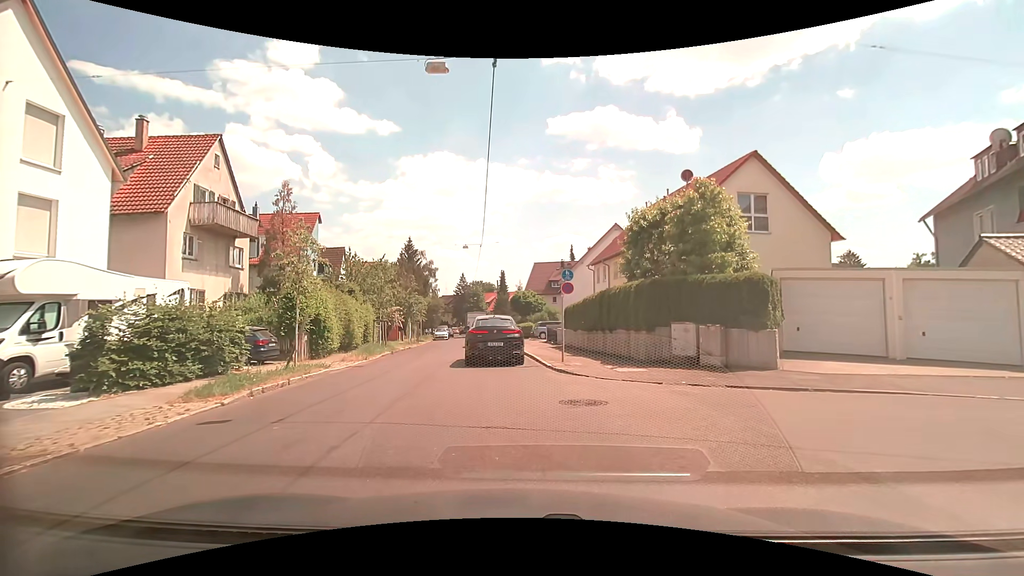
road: tertiary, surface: asphalt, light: Day
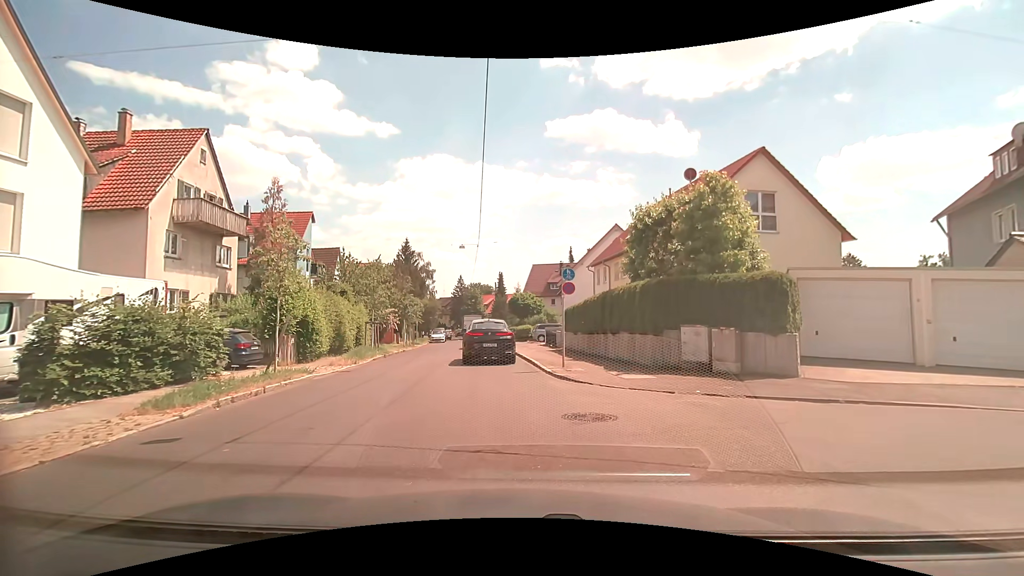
(0.0, +1.1) m; 0°
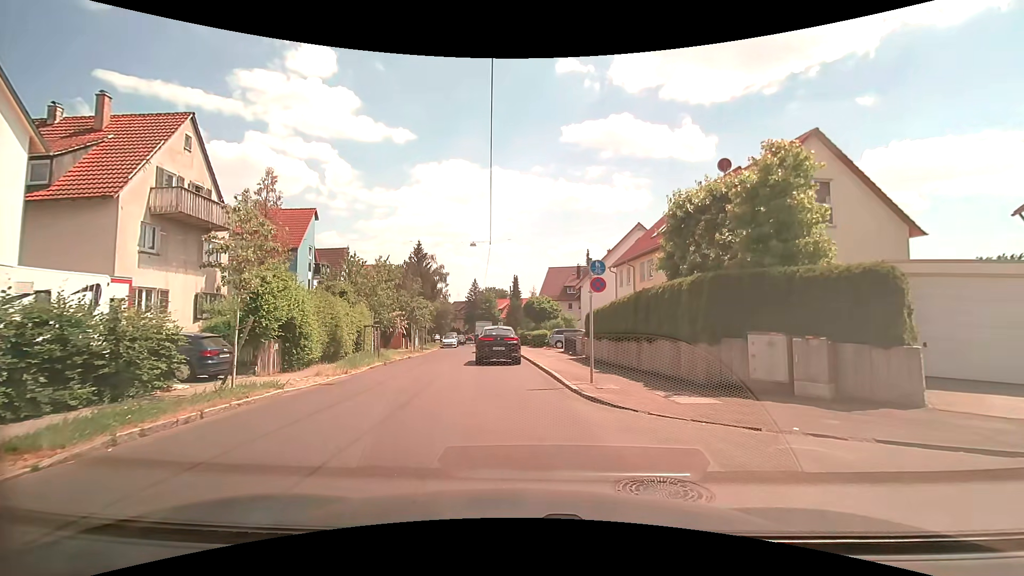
(0.0, +3.1) m; -1°
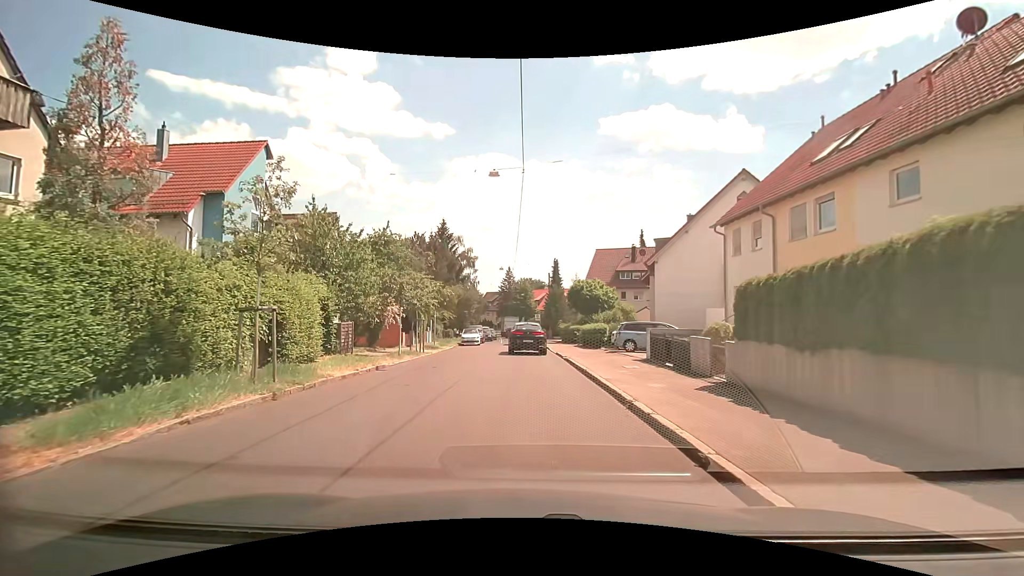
(-0.8, +14.3) m; -4°
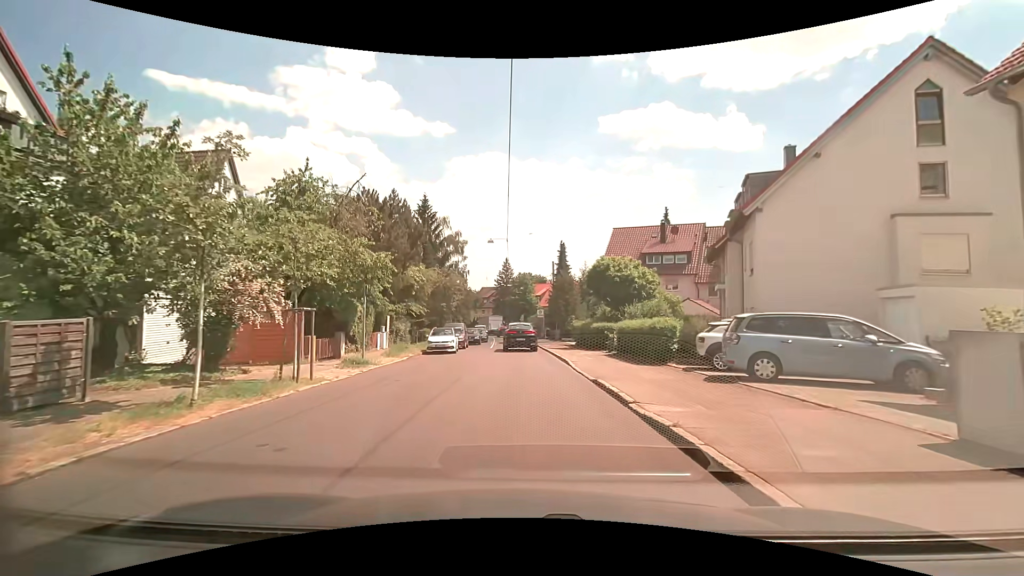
(0.0, +15.0) m; 0°
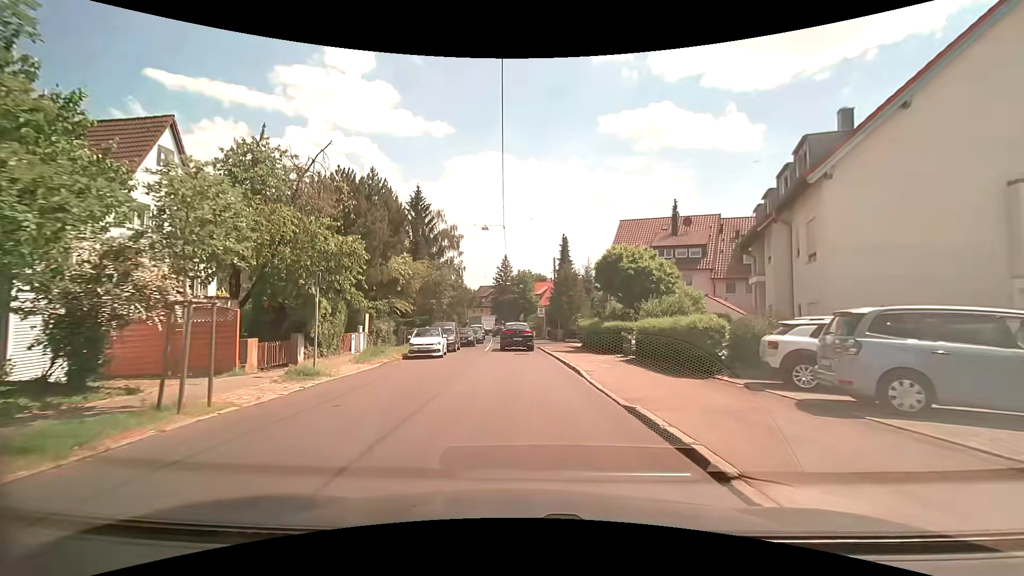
(0.0, +4.4) m; 0°
